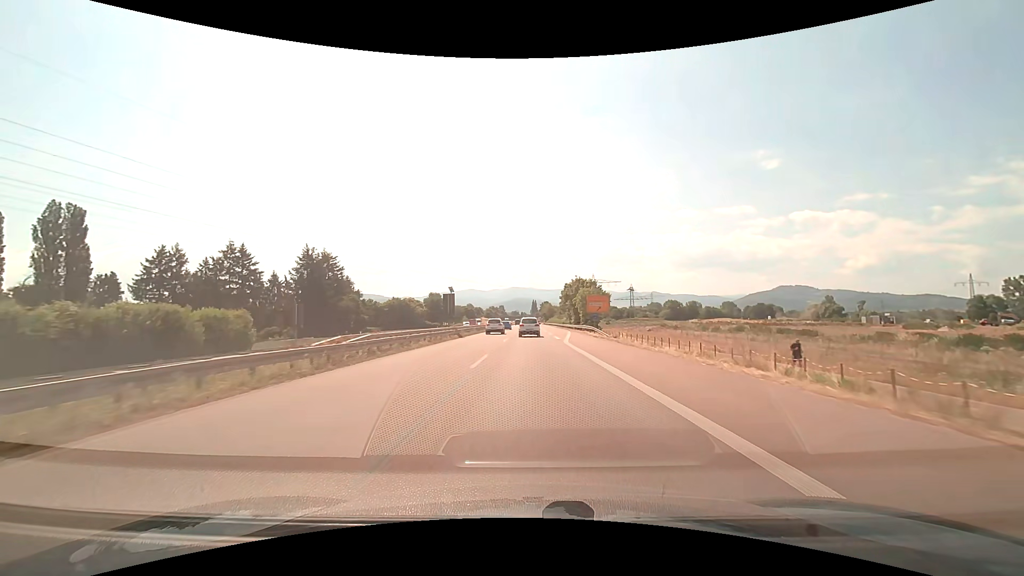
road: trunk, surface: asphalt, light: Day
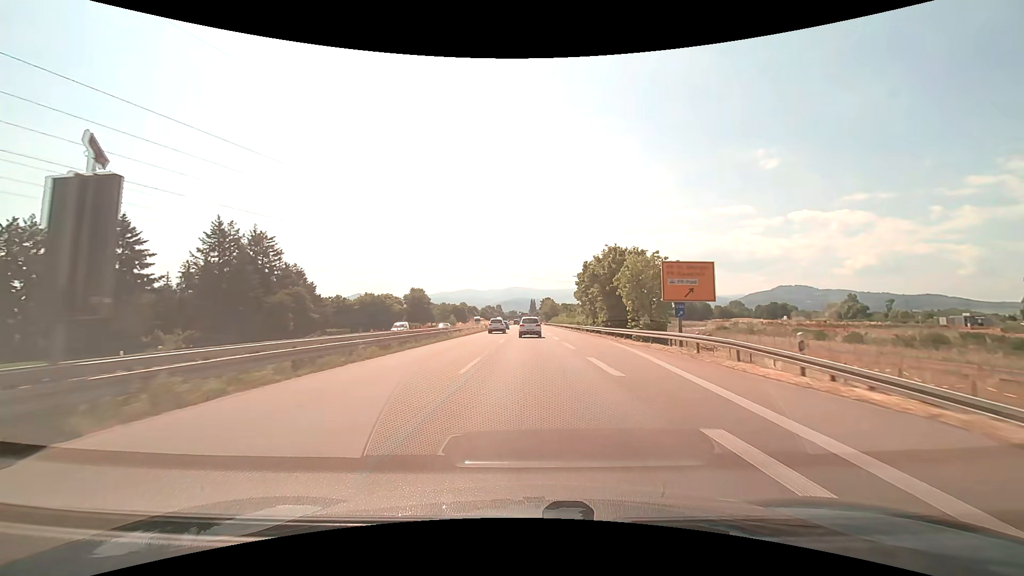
(0.0, +37.9) m; 0°
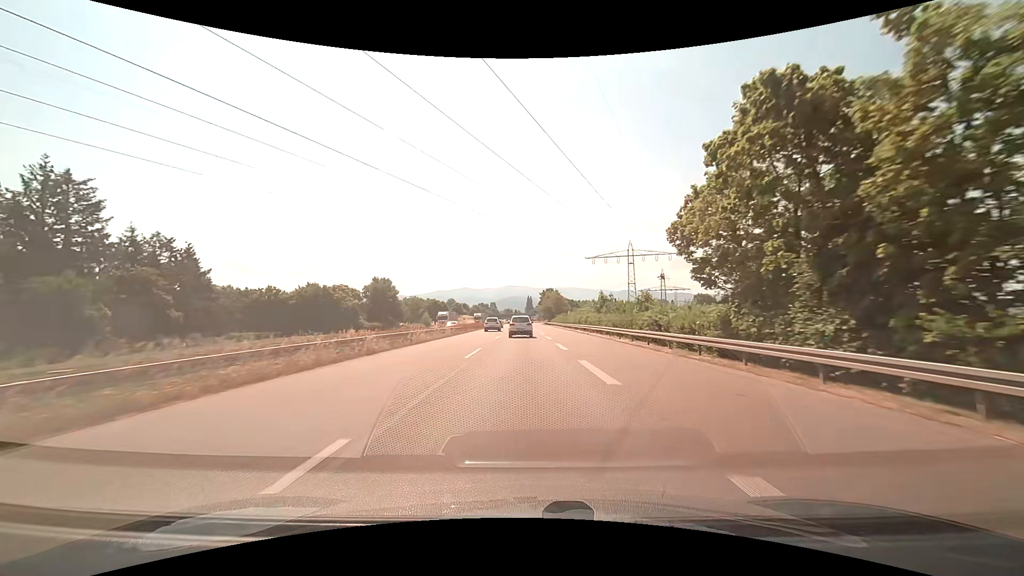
(+0.1, +49.6) m; 0°
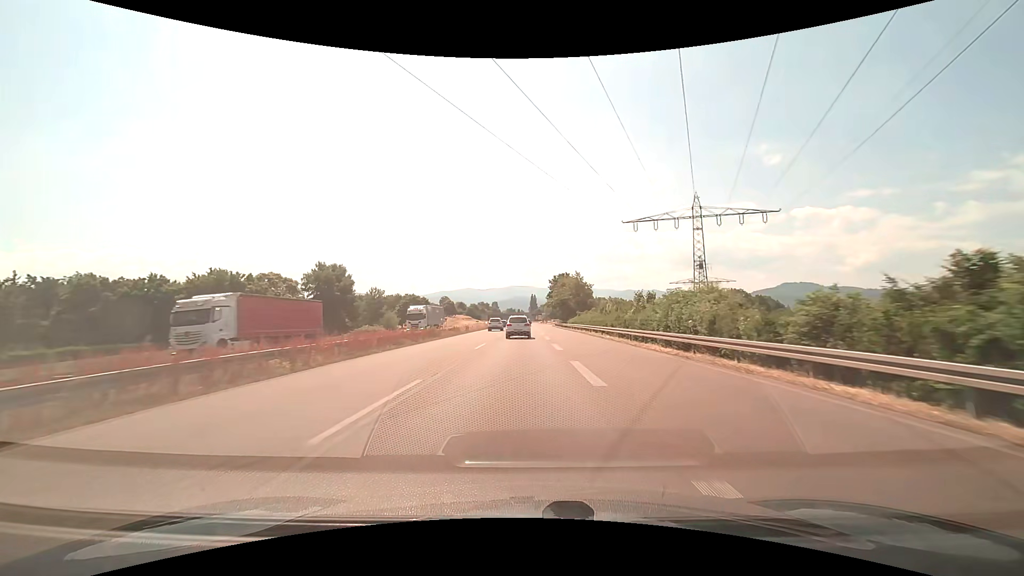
(0.0, +48.2) m; 0°
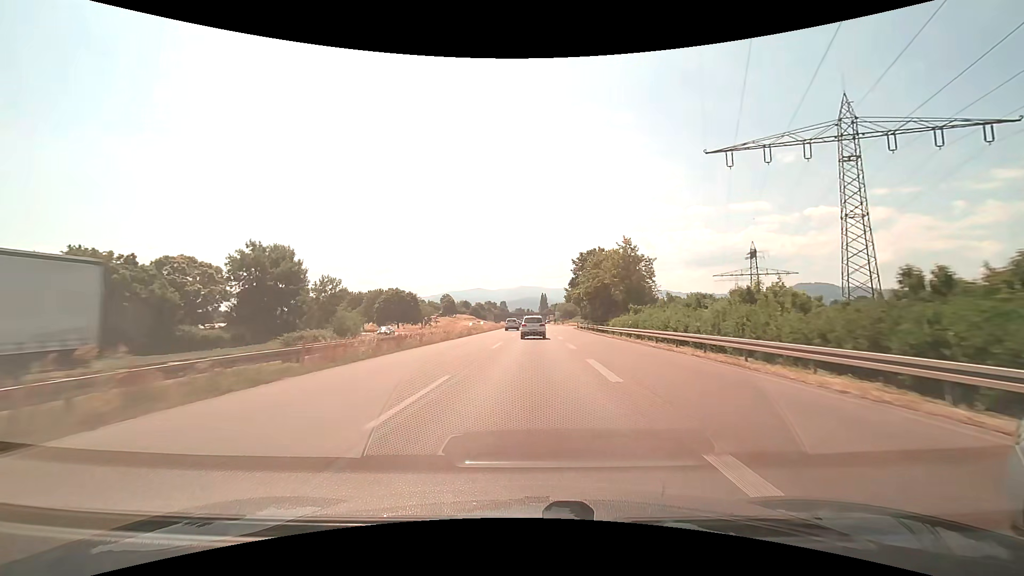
(-0.4, +35.1) m; -1°
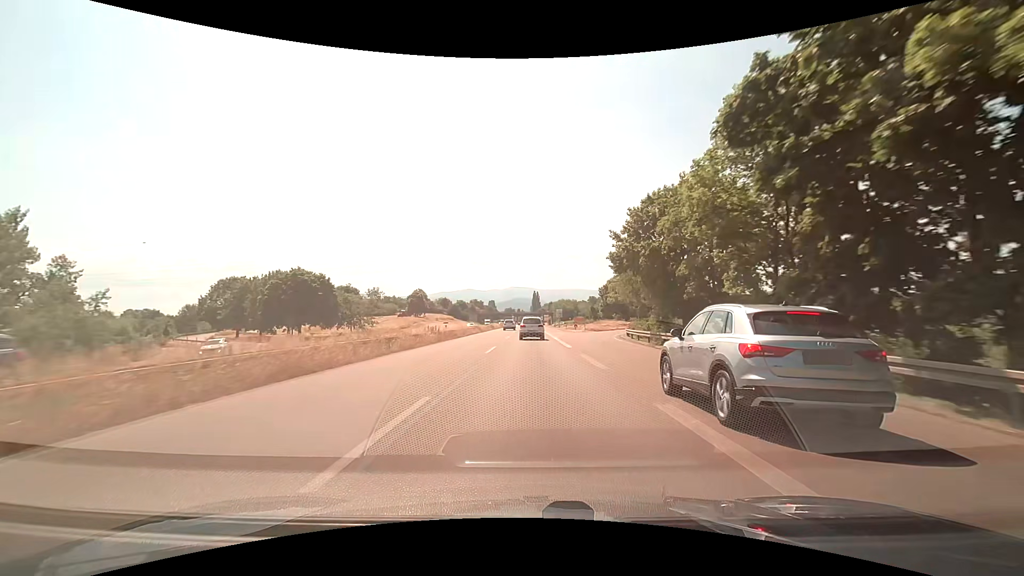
(+0.7, +57.3) m; +1°
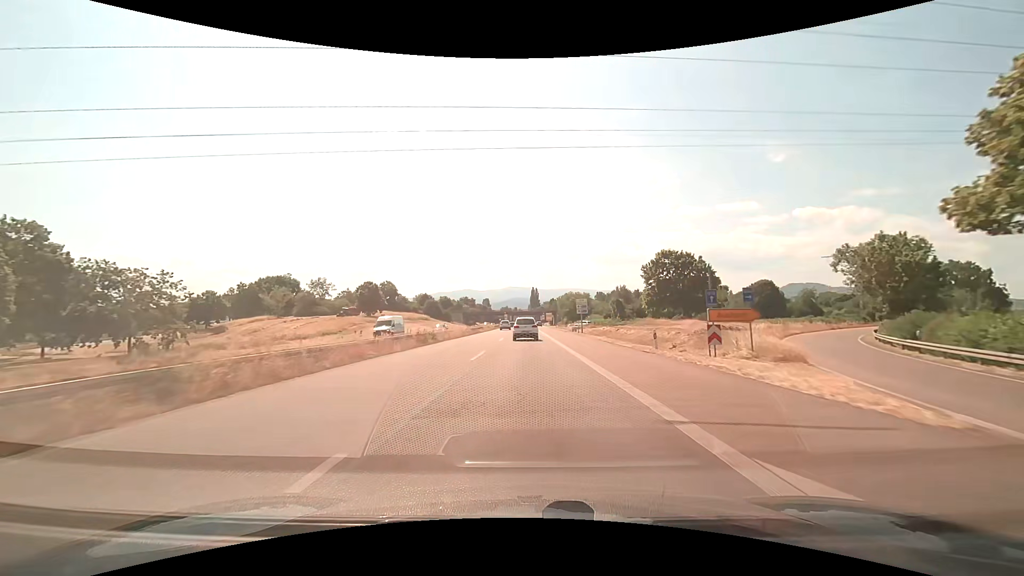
(+0.2, +57.6) m; 0°
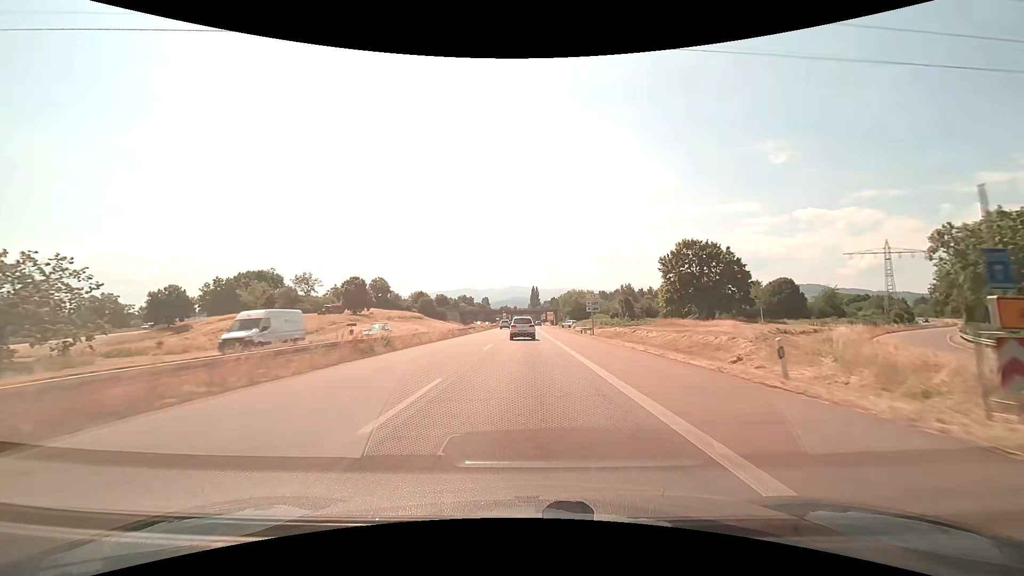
(0.0, +11.6) m; 0°
(0, +10) (0, +20) (0, +30) (0, +40) (0, +50) (0, +60) (0, +70) (-1, +80) (-1, +90) (-1, +100) m
